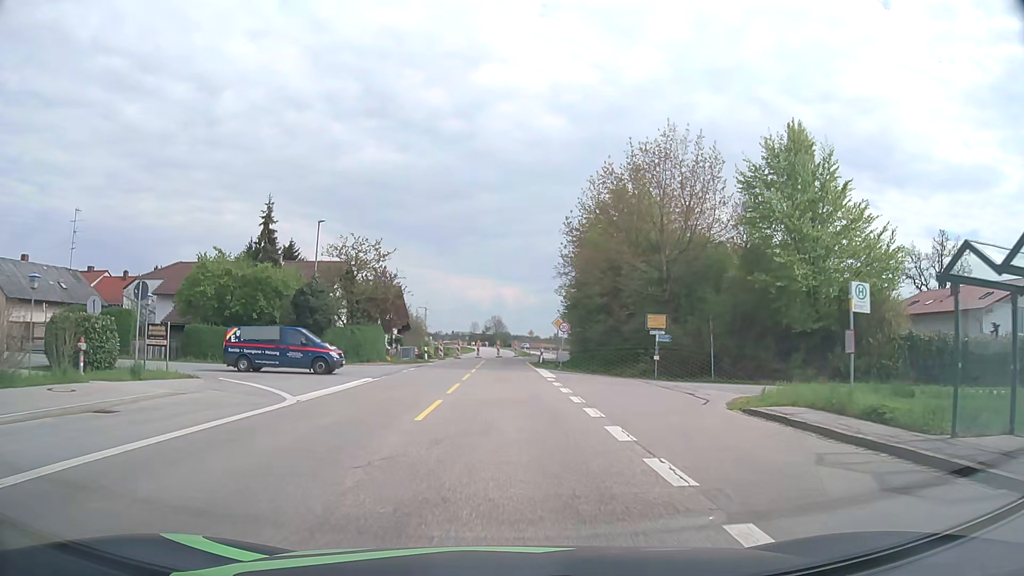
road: secondary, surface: asphalt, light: Day
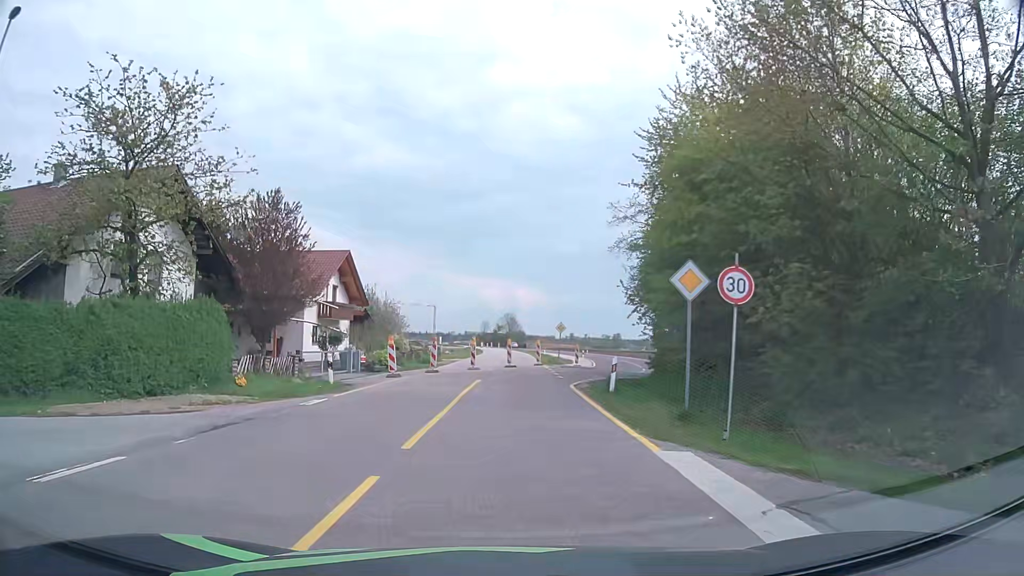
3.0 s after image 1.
(-0.1, +27.7) m; -1°
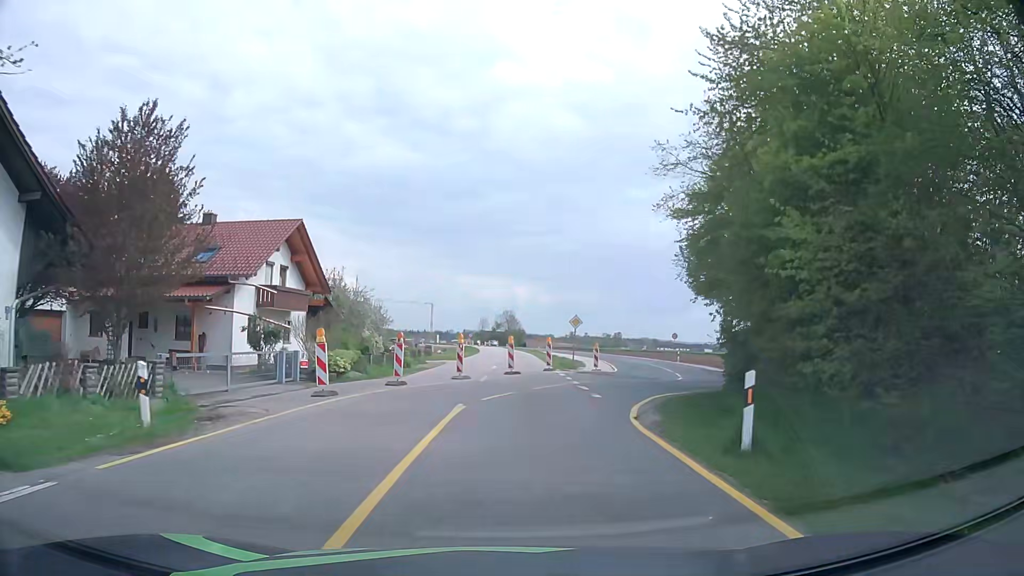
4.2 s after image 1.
(-0.1, +10.6) m; 0°
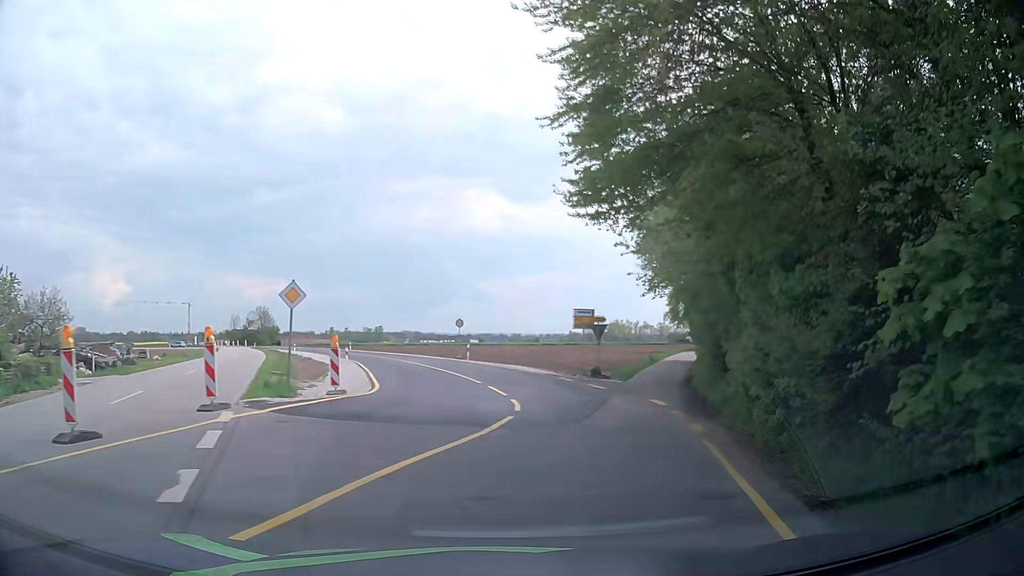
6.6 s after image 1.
(+2.8, +19.8) m; +21°
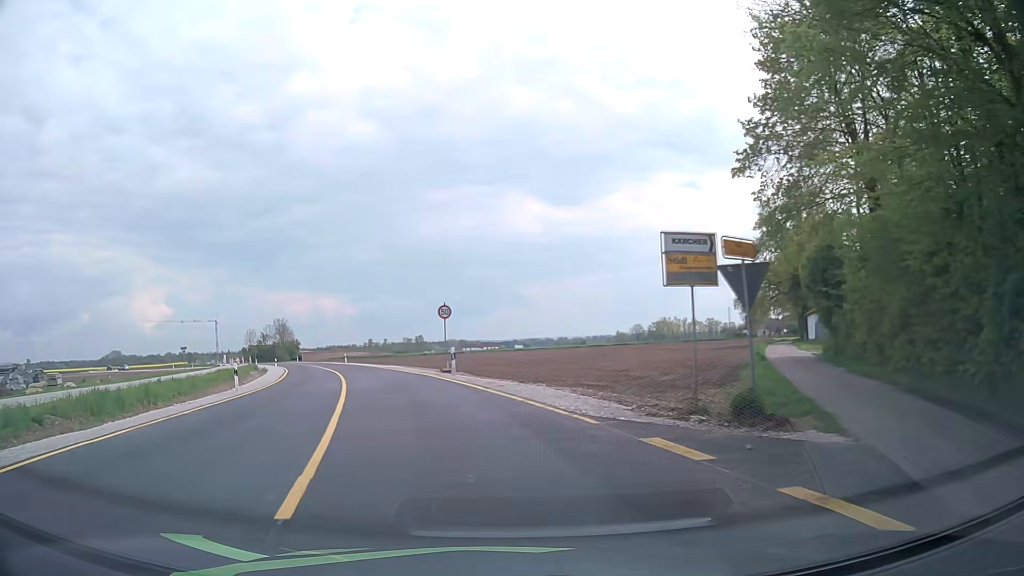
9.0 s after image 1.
(+1.1, +20.3) m; -5°
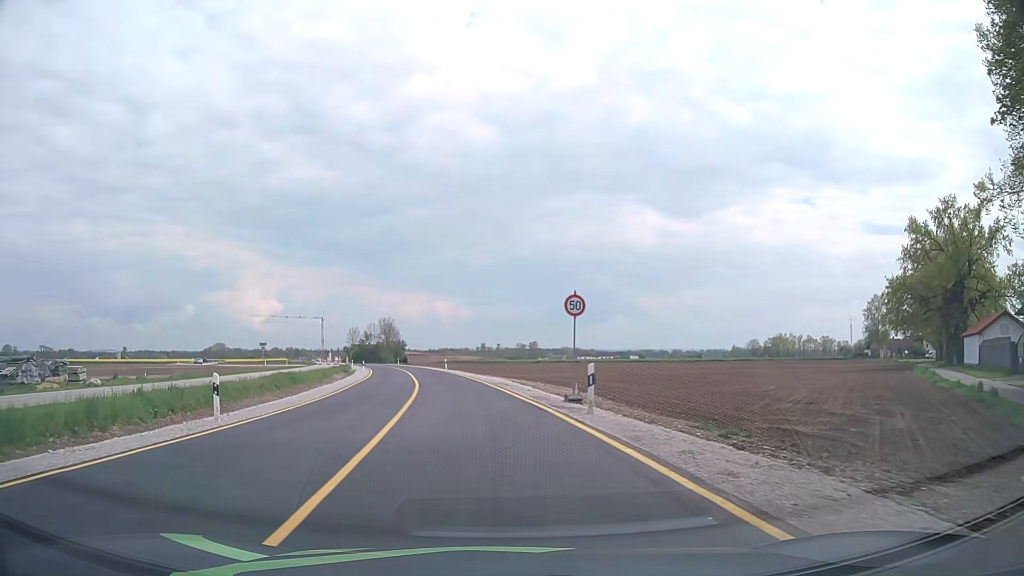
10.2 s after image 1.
(-1.0, +10.5) m; -9°
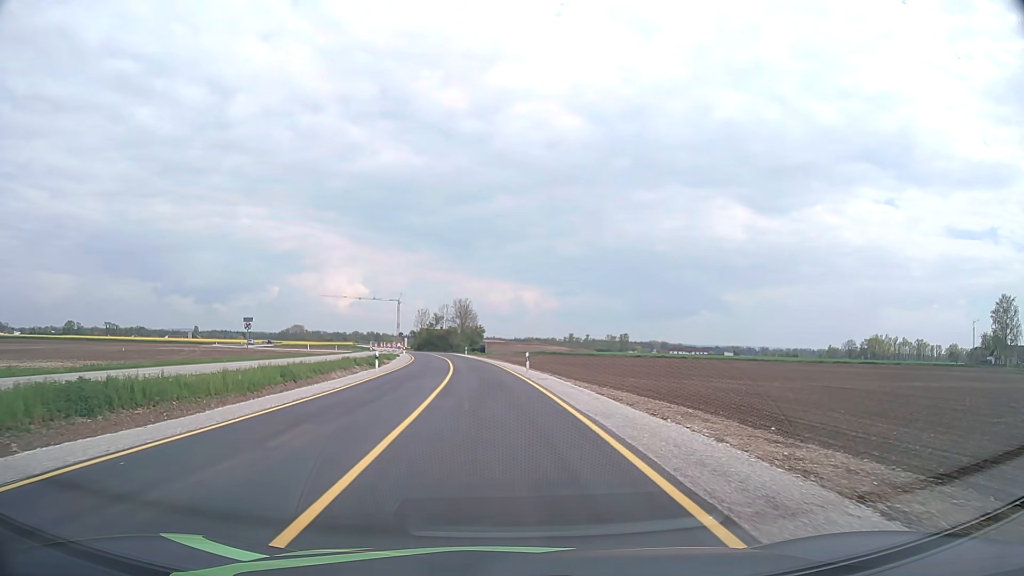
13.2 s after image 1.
(-2.1, +29.2) m; -7°
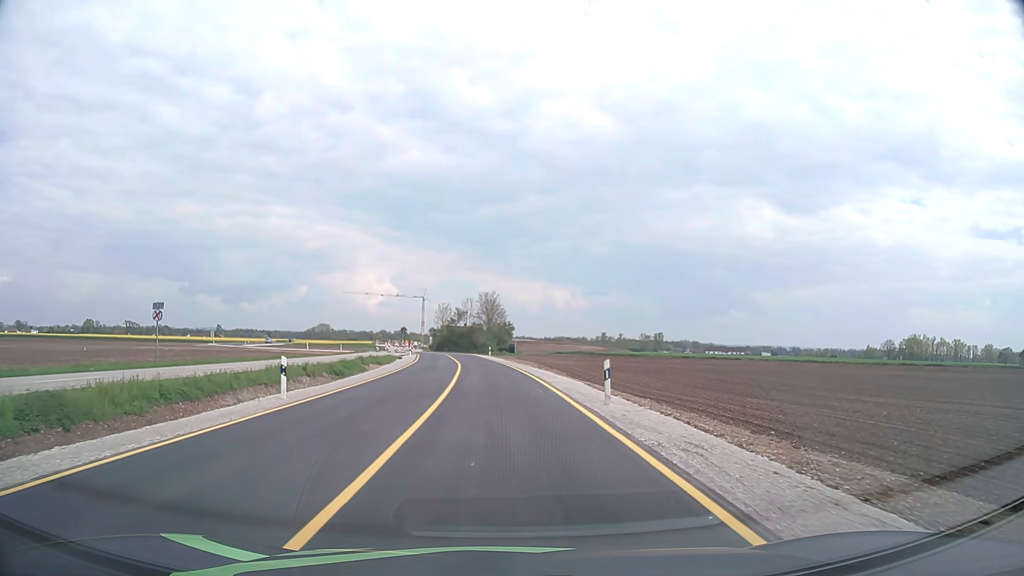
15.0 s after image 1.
(-0.5, +19.1) m; -3°
(0, +10) (0, +20) (-1, +30) (-1, +40) (-2, +50) (-3, +60) (-4, +70) (-5, +80) (-8, +89) (-13, +98) m
